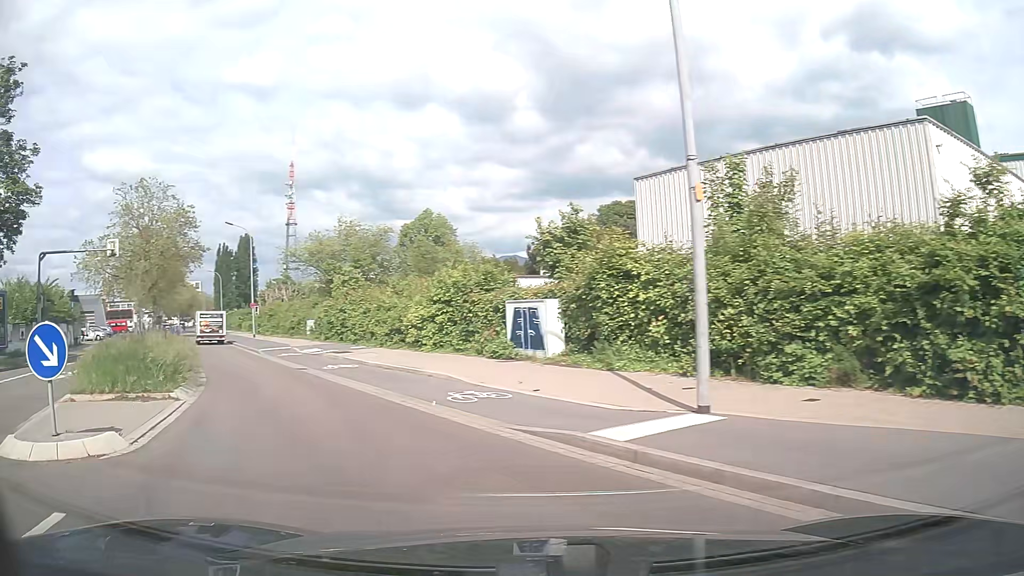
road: unclassified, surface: asphalt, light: Day
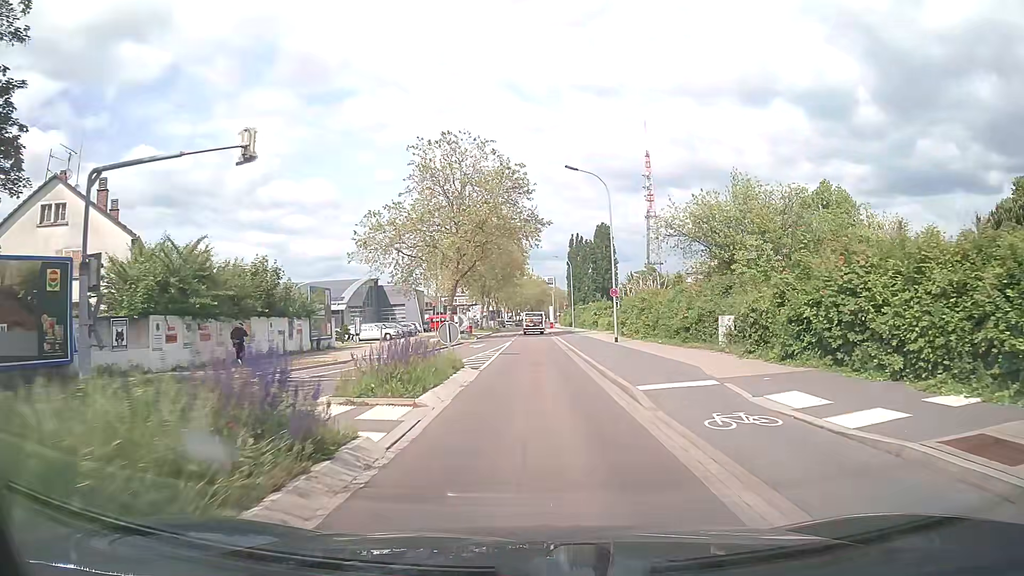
(-7.7, +18.6) m; -31°
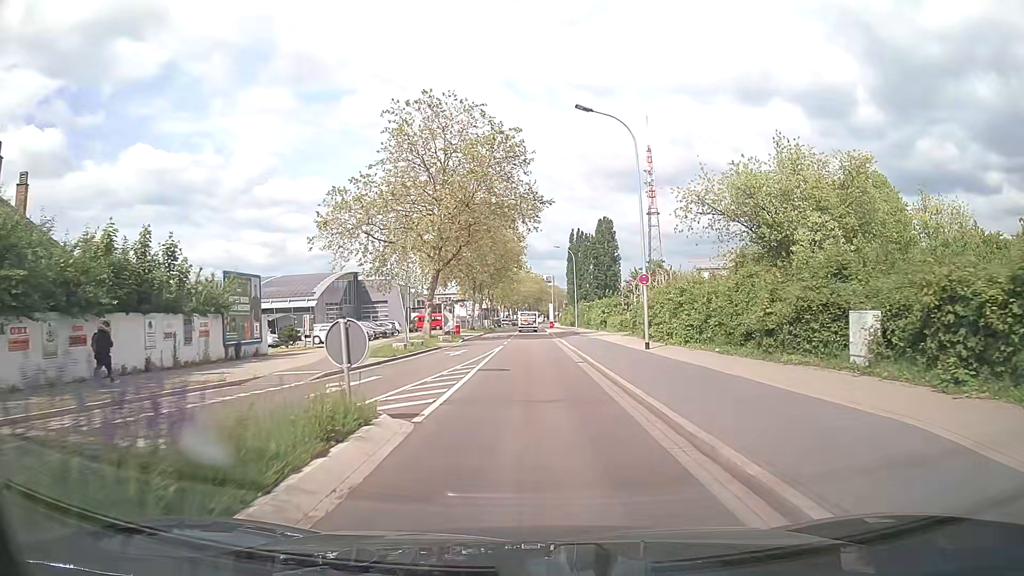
(0.0, +10.3) m; 0°
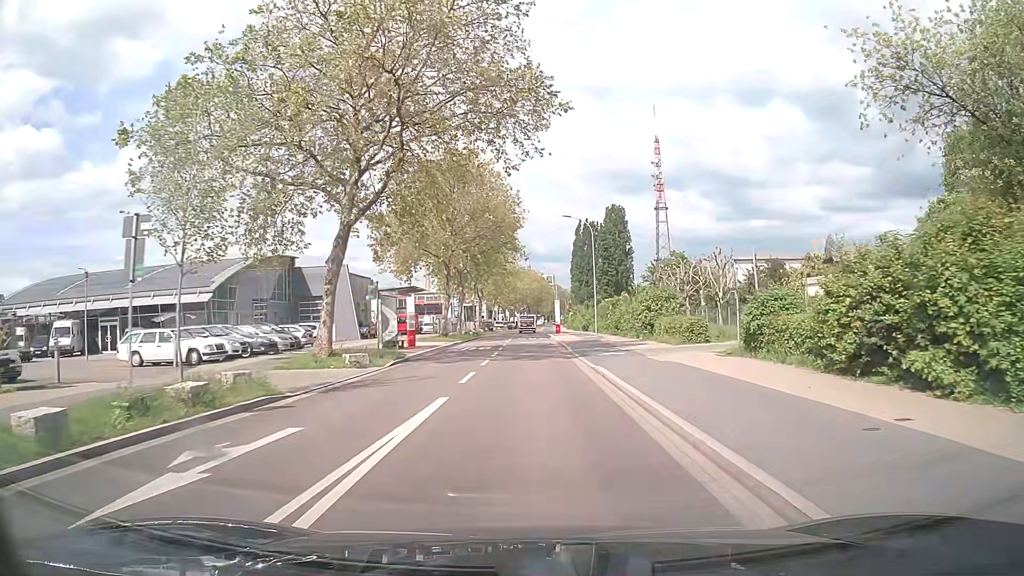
(-0.1, +23.6) m; 0°
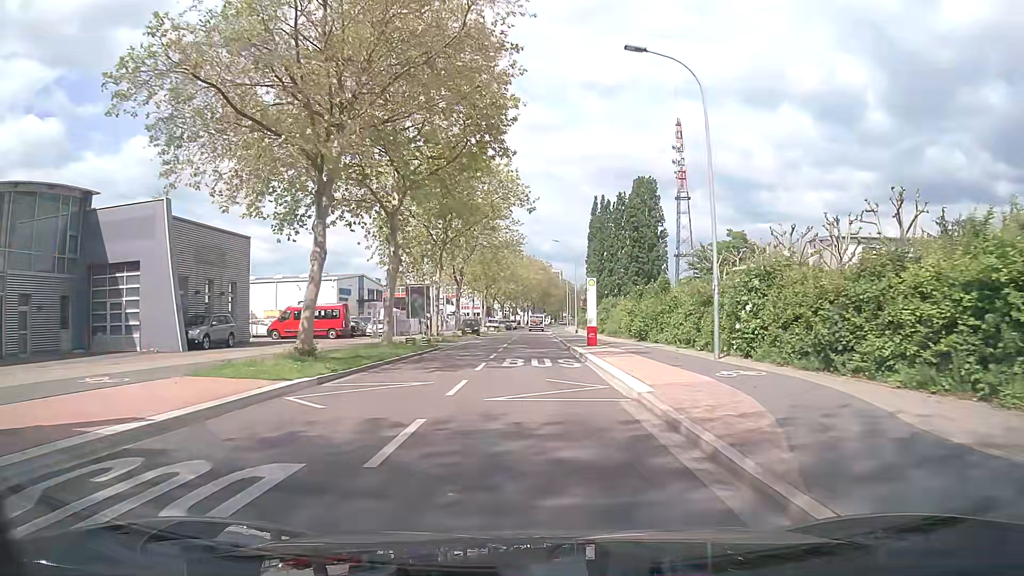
(0.0, +33.2) m; 0°
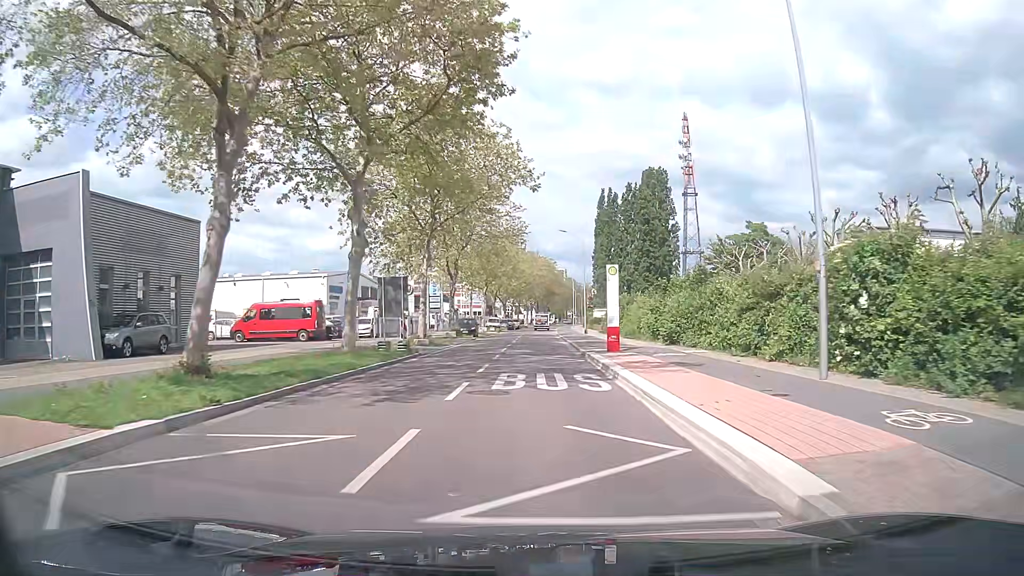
(0.0, +7.0) m; 0°
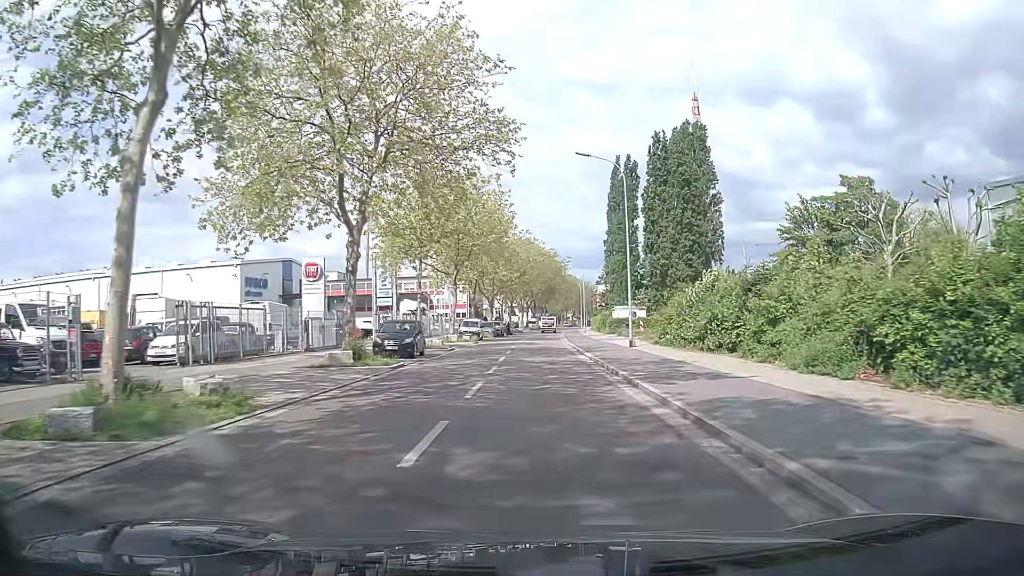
(0.0, +29.0) m; 0°
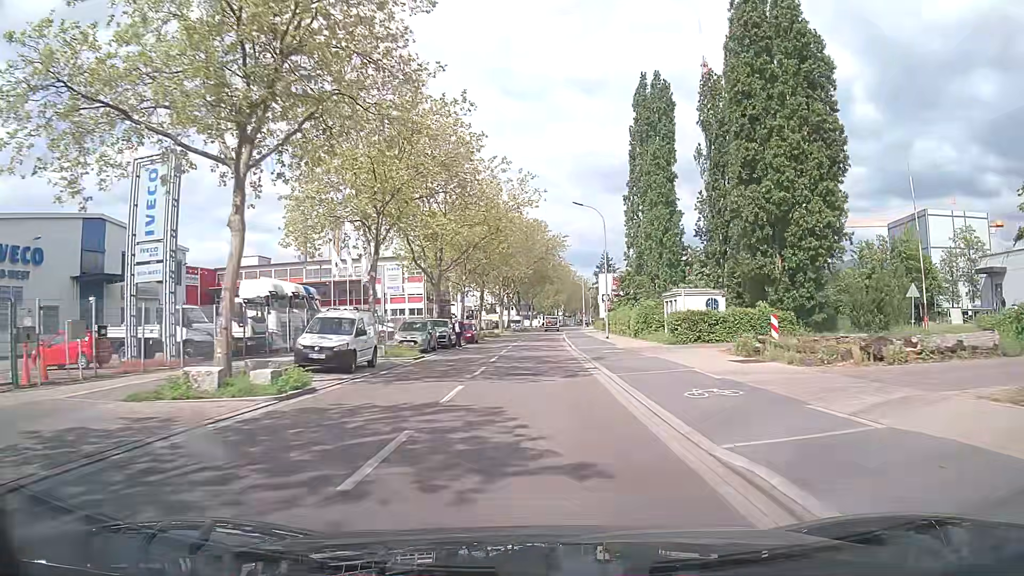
(+0.8, +37.0) m; +2°
(0, +10) (0, +20) (0, +30) (0, +40) (+1, +50) (+1, +60) (+1, +70) (+2, +80) (+2, +90) (+3, +100) m
